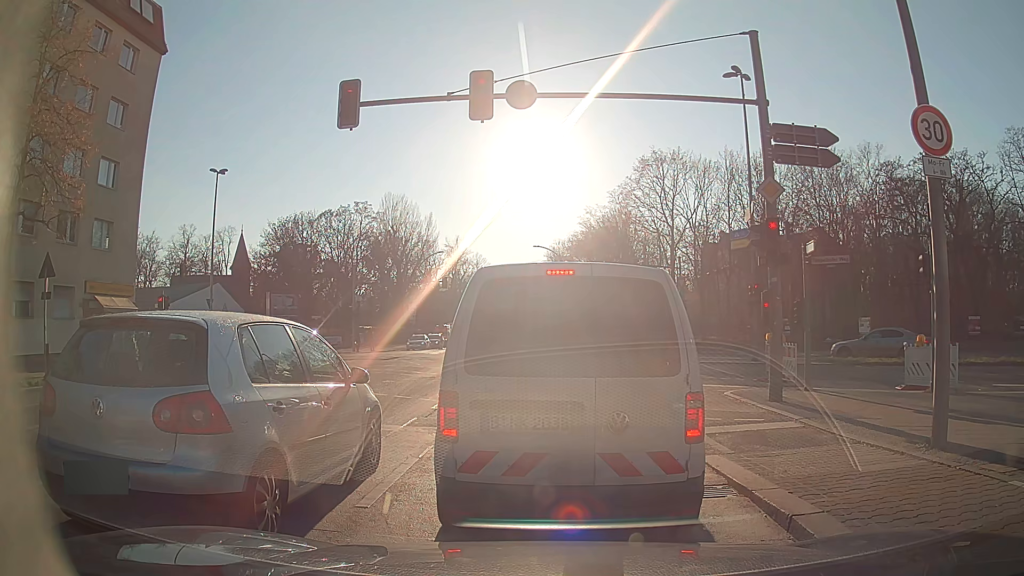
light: Day
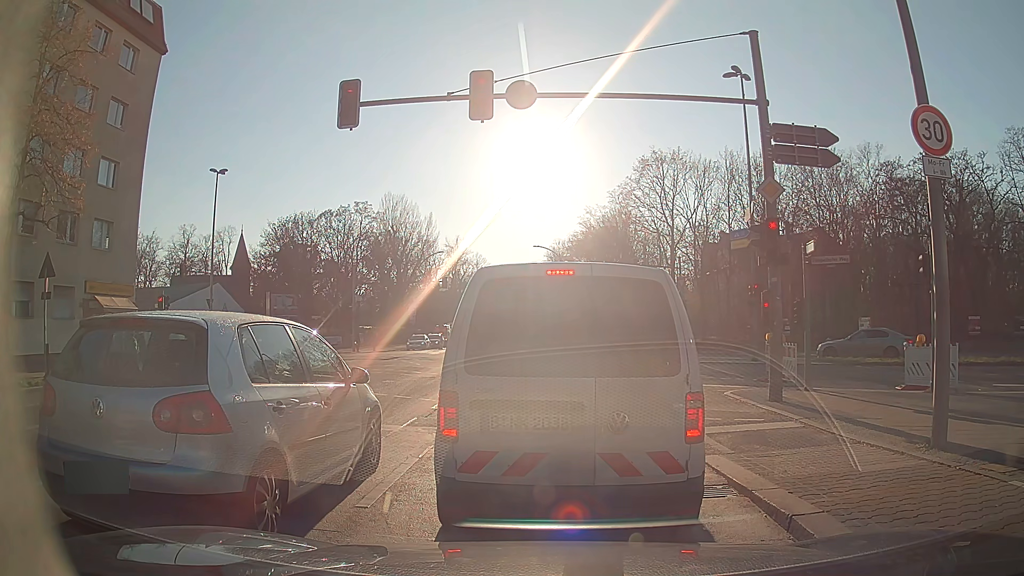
(0.0, 0.0) m; 0°
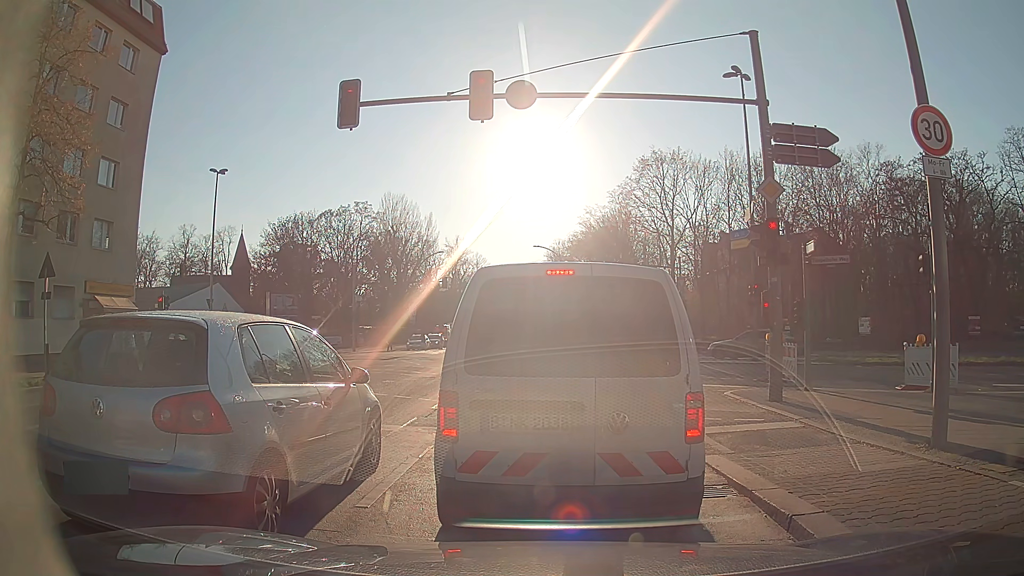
(0.0, 0.0) m; 0°
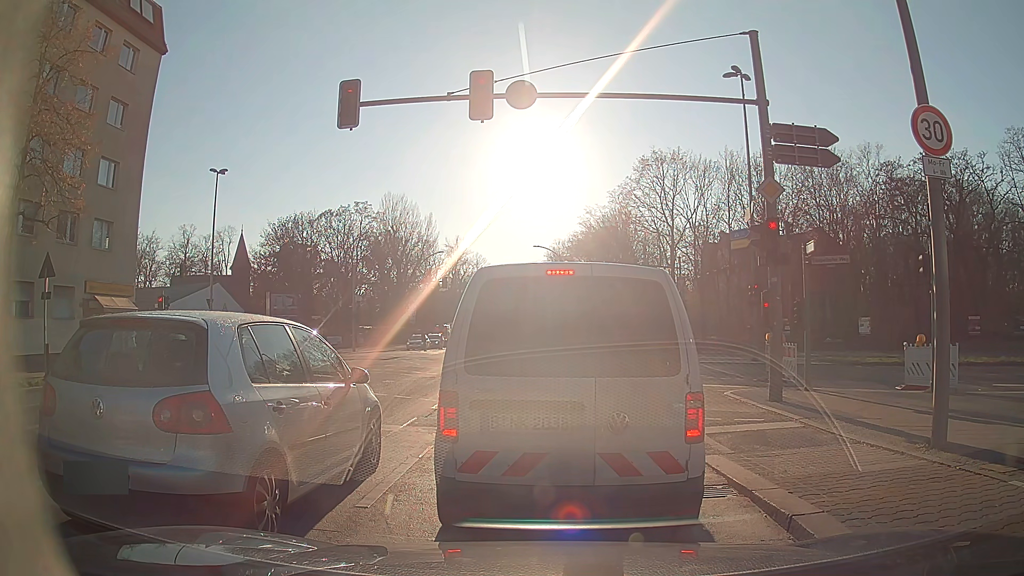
(0.0, 0.0) m; 0°
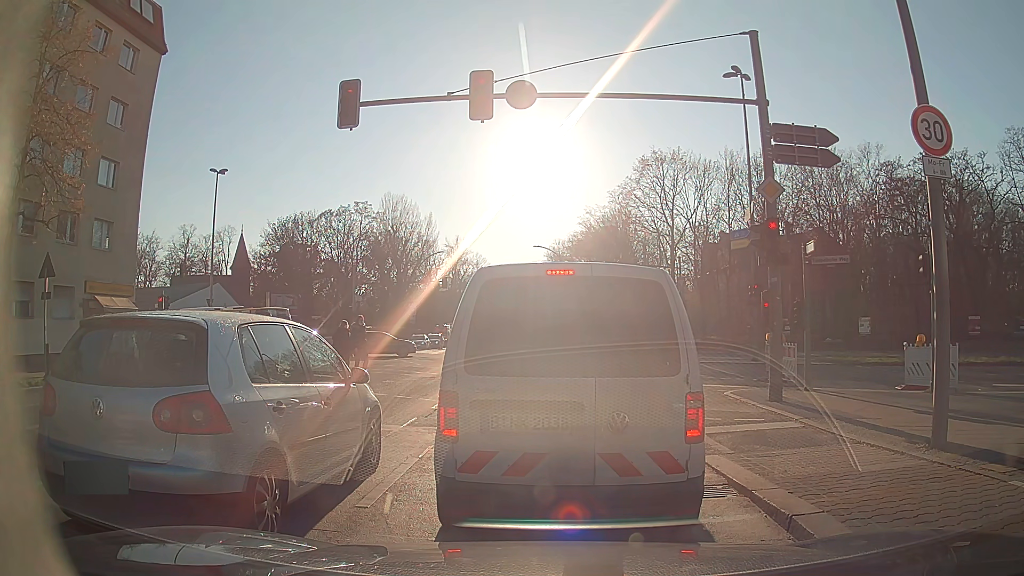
(0.0, 0.0) m; 0°
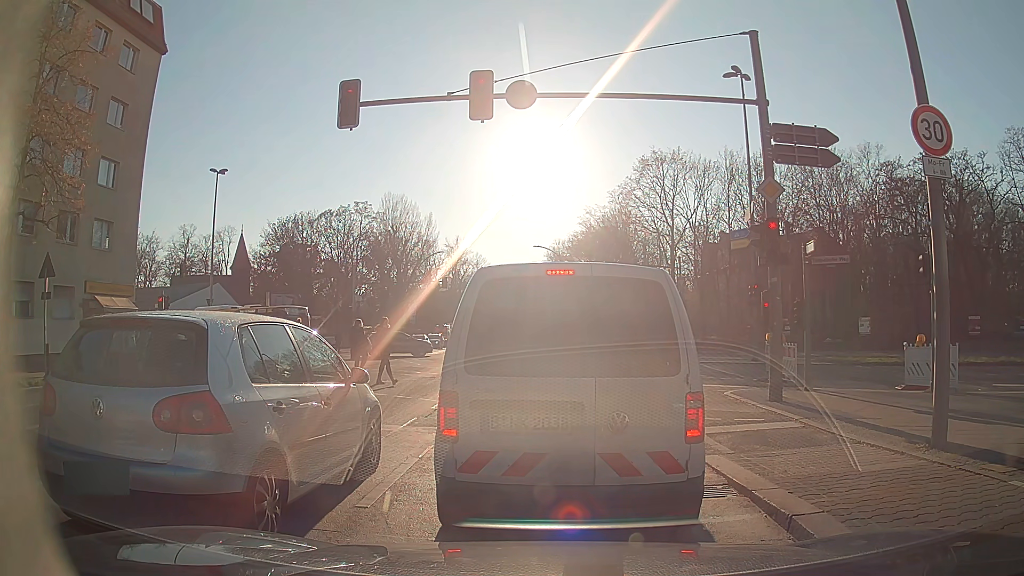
(0.0, 0.0) m; 0°
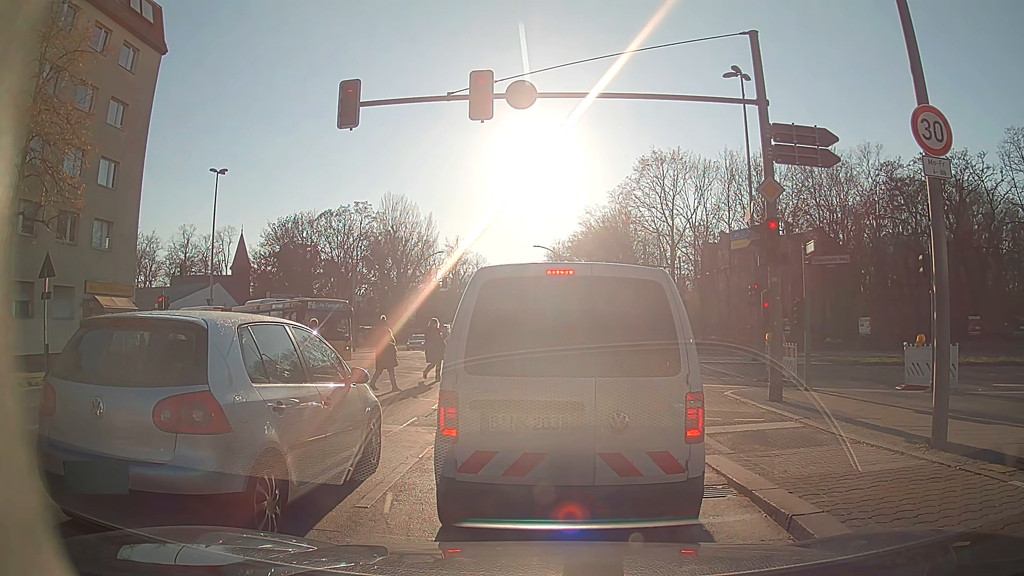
(0.0, 0.0) m; 0°
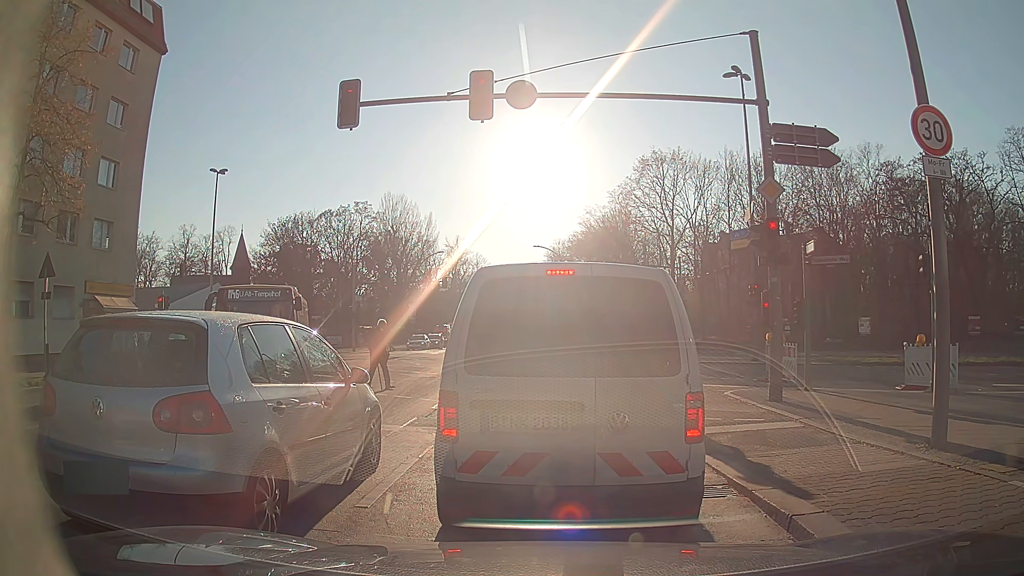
(0.0, 0.0) m; 0°
(0, +10) (0, +20) (0, +30) (0, +40) (-1, +50) (-1, +60) (-1, +70) (-1, +80) (-1, +90) (-2, +100) m
